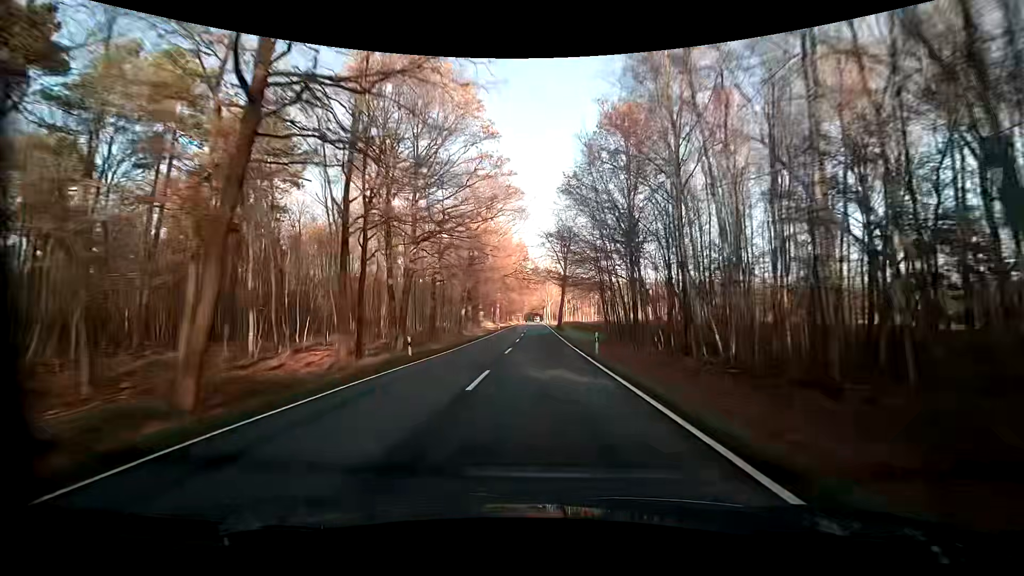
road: primary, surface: asphalt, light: Day
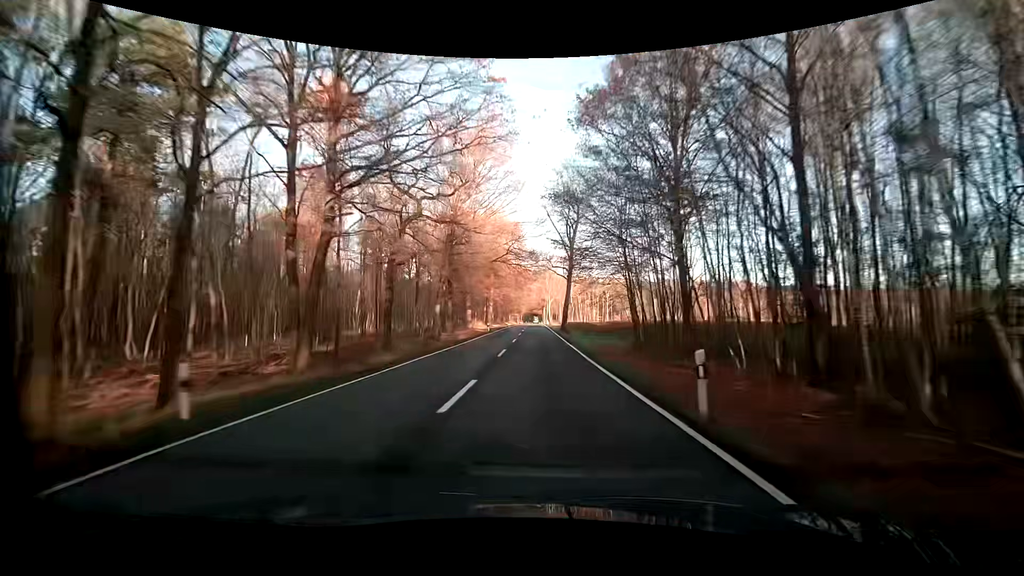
(+0.2, +14.5) m; +1°
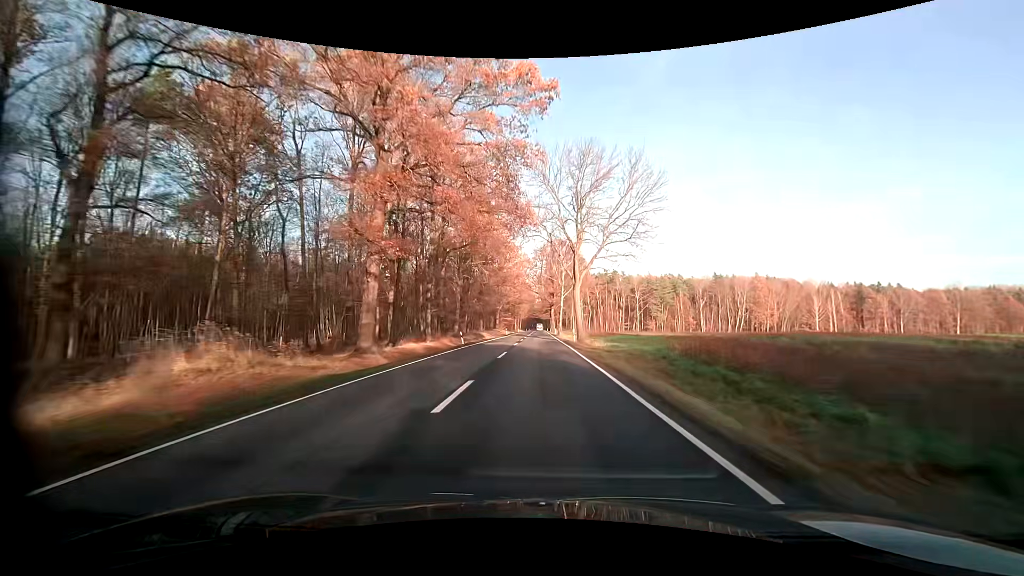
(-0.4, +72.0) m; 0°
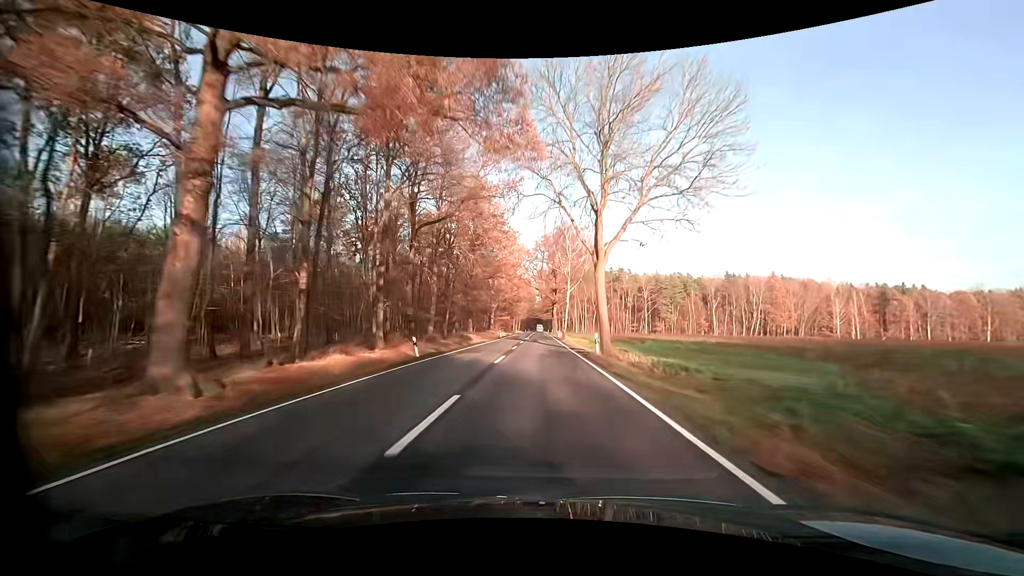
(-0.1, +14.3) m; 0°
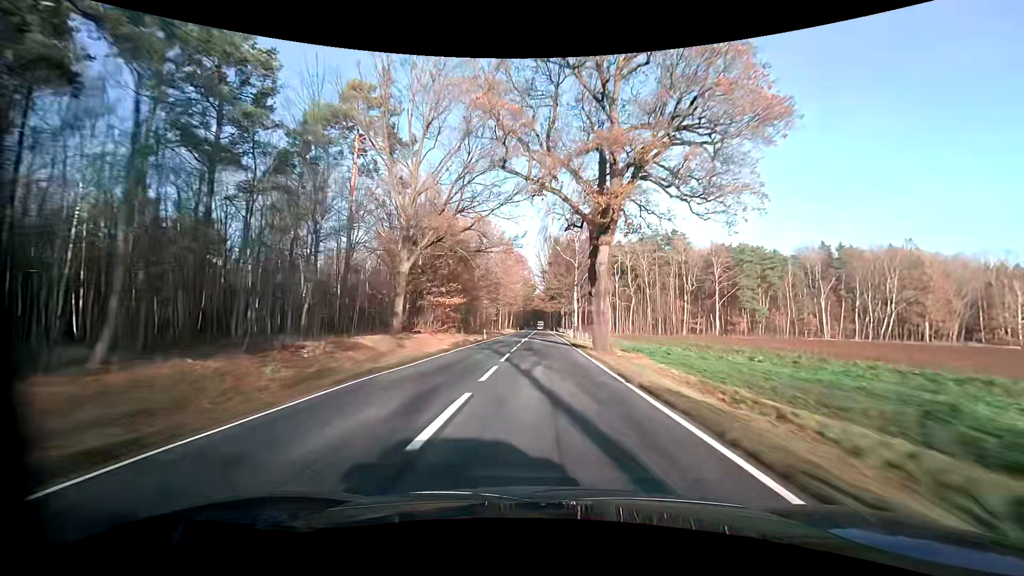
(+0.3, +71.3) m; 0°
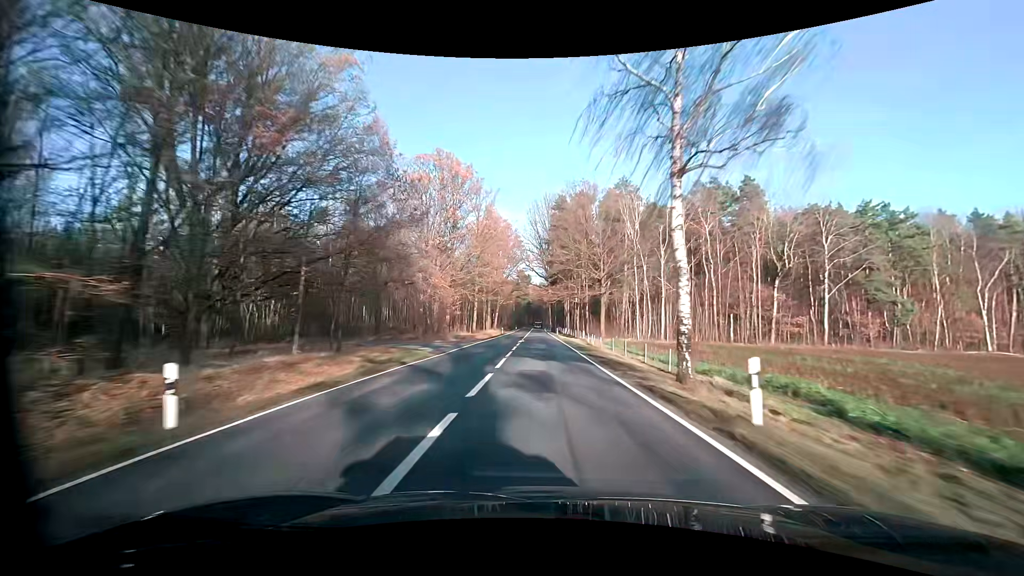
(+0.3, +42.8) m; +1°
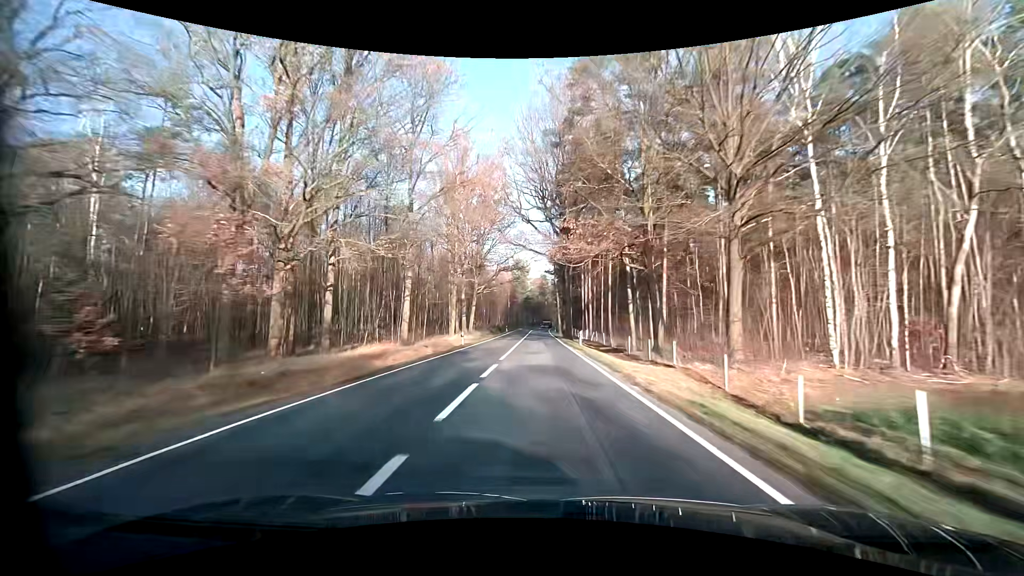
(0.0, +42.8) m; 0°
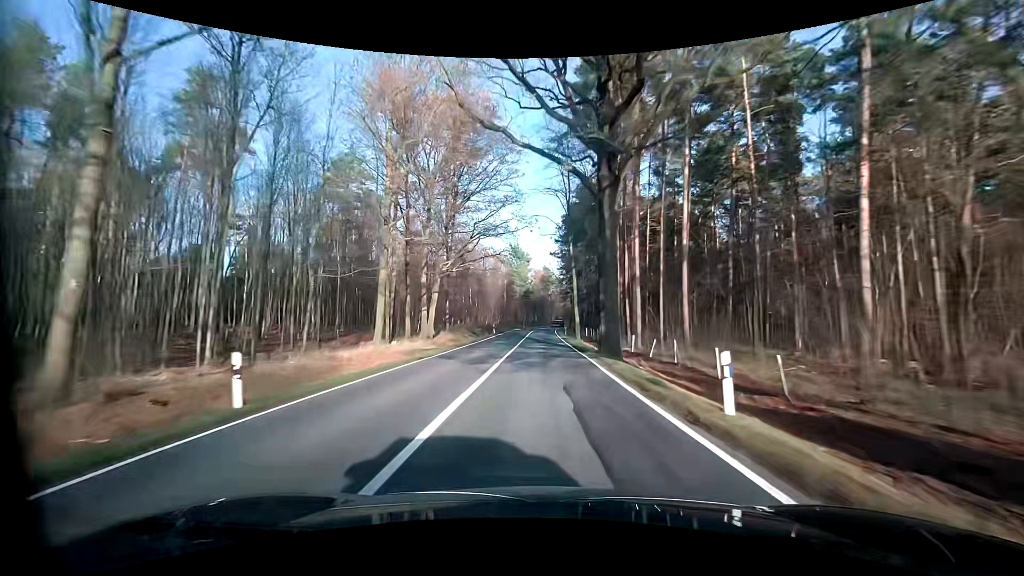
(-0.1, +28.2) m; -1°
(0, +10) (0, +20) (0, +30) (0, +40) (0, +50) (+1, +60) (+1, +70) (+1, +80) (+2, +90) (+2, +100) m
